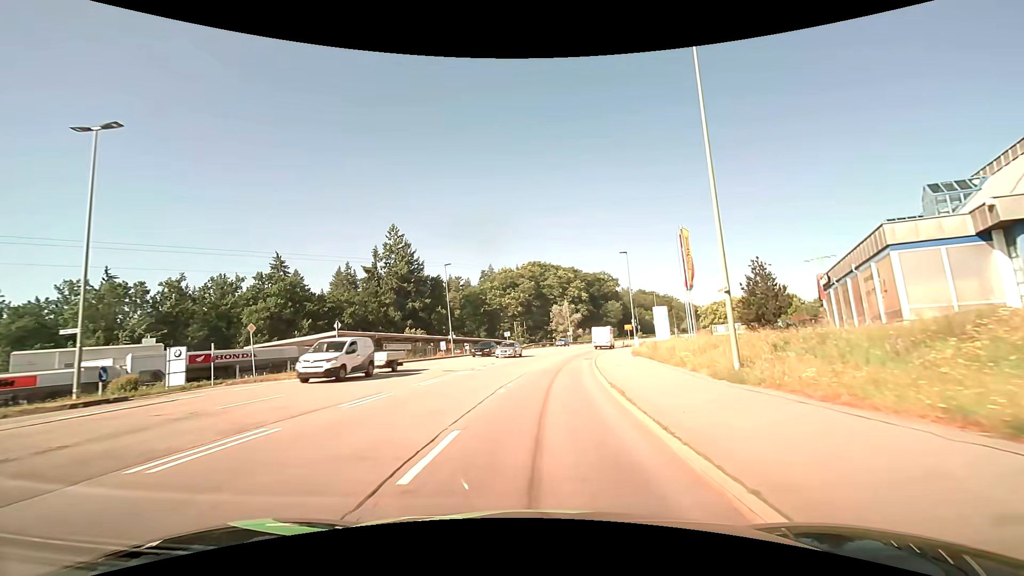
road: secondary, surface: asphalt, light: Day
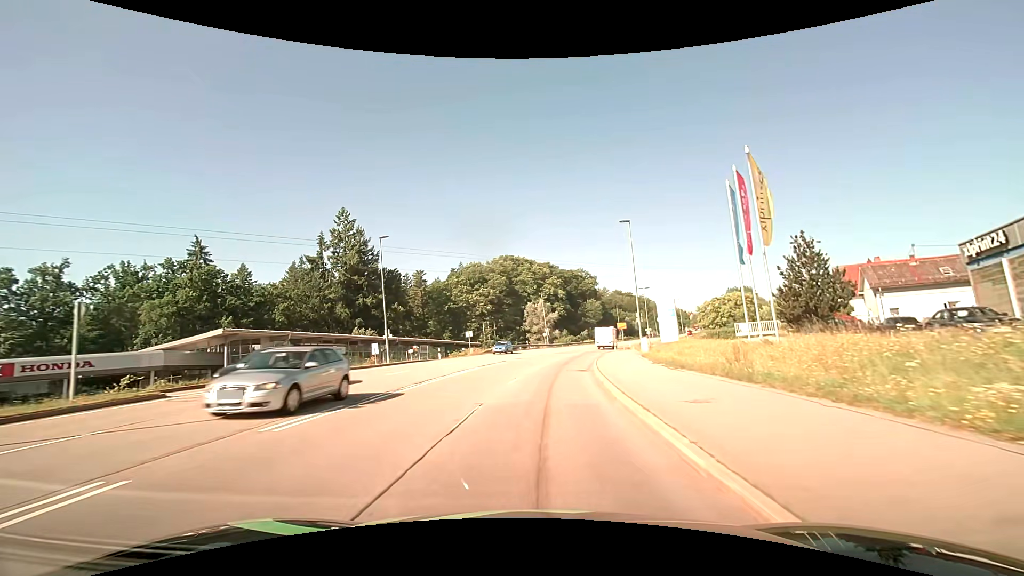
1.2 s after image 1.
(+0.4, +14.9) m; +3°
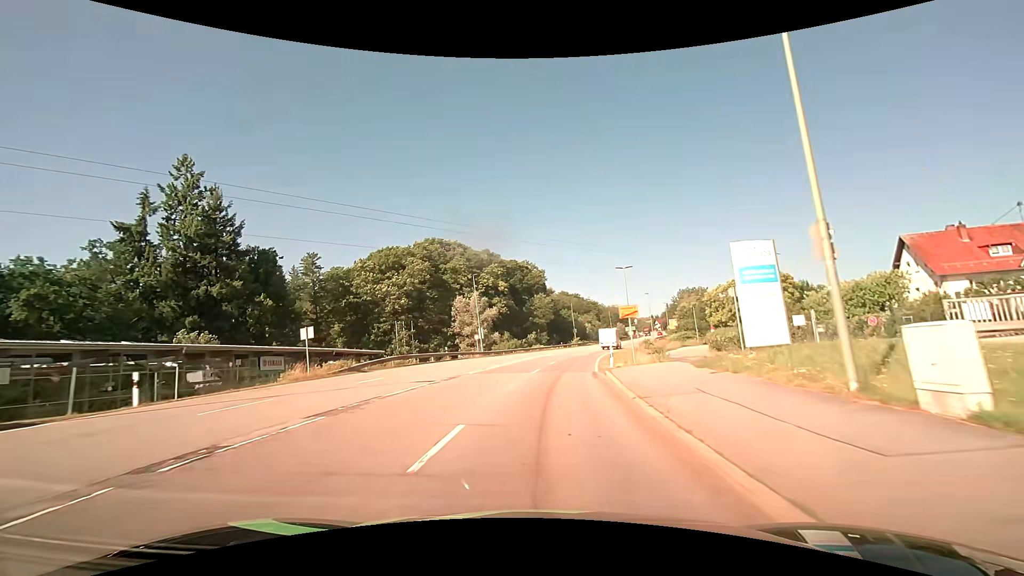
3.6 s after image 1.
(+1.7, +29.2) m; +7°
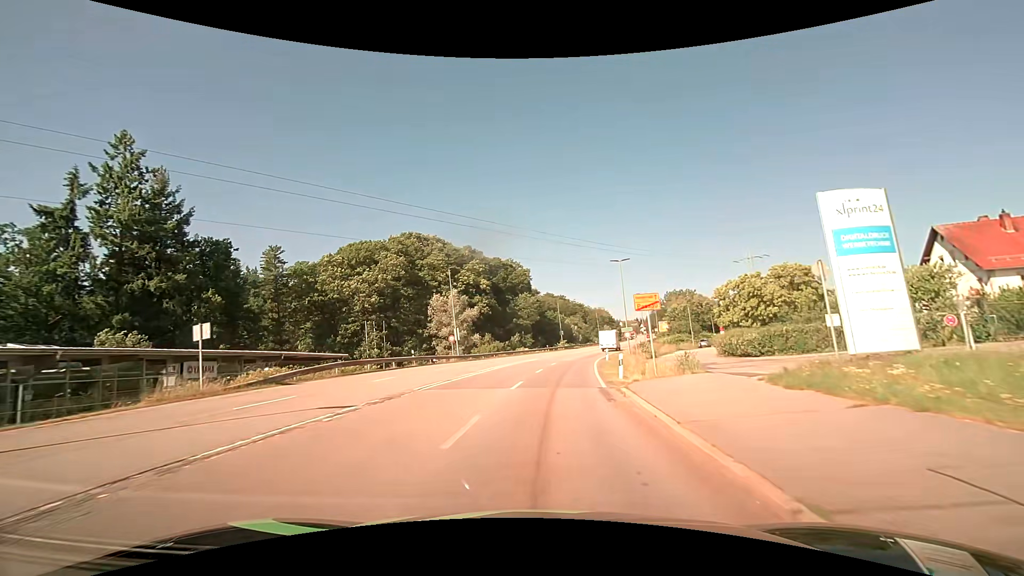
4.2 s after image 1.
(+0.1, +7.2) m; +2°
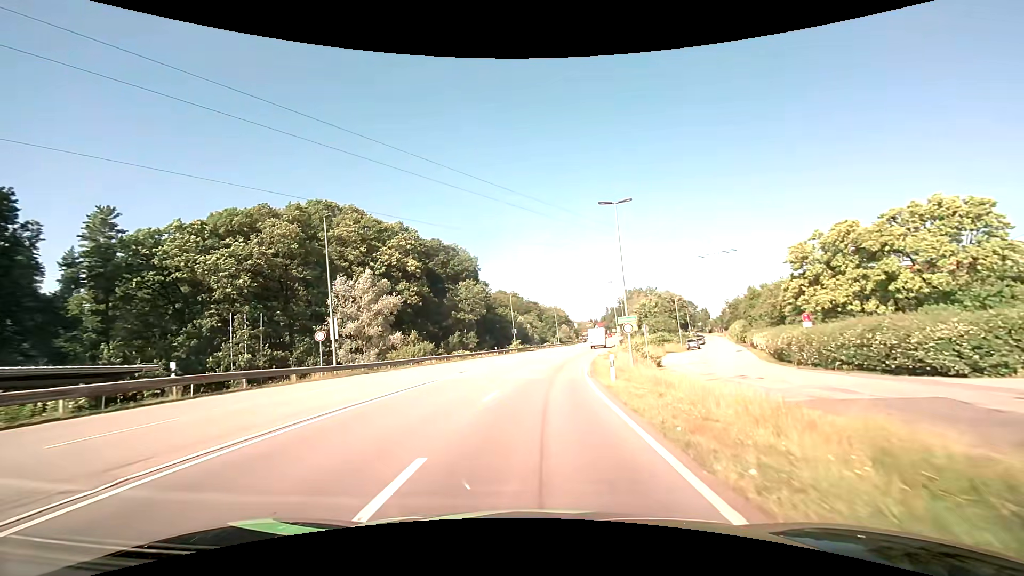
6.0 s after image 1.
(+1.2, +21.7) m; +6°
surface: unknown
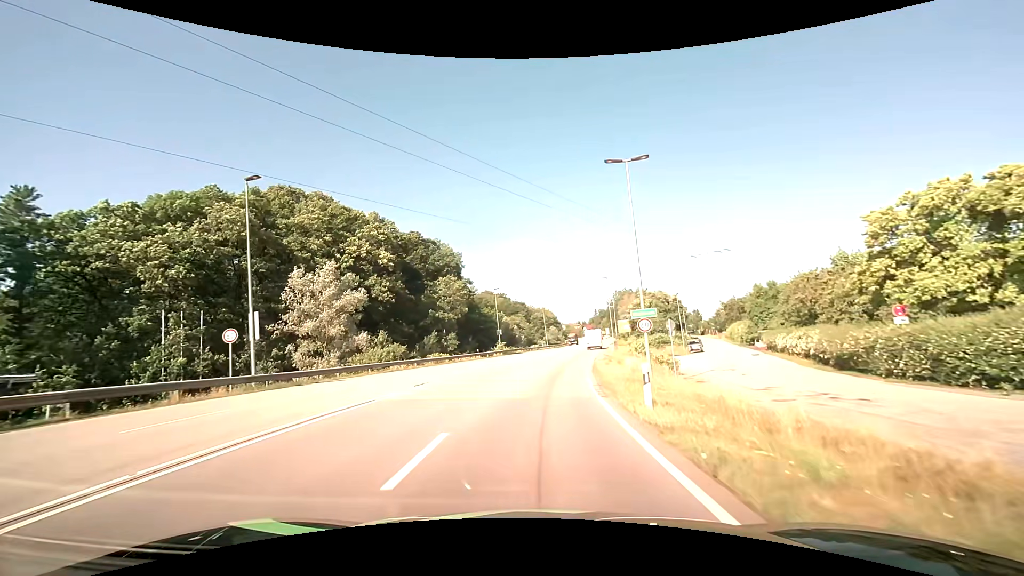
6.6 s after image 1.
(+0.1, +7.3) m; +1°
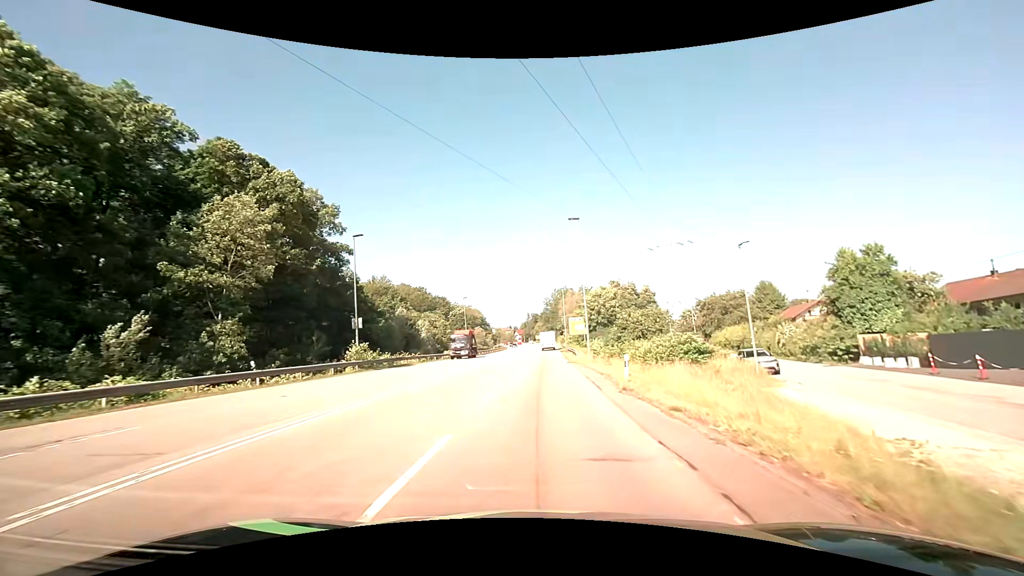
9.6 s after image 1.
(+2.5, +37.3) m; +8°
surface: asphalt
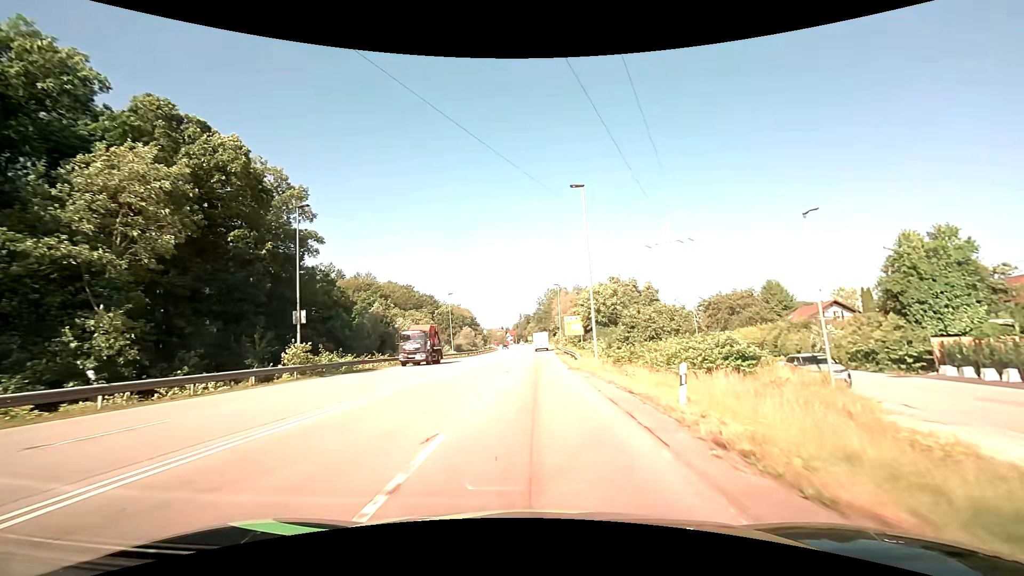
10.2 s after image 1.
(+0.1, +7.9) m; +1°
(0, +10) (0, +20) (0, +30) (+1, +40) (+1, +50) (+1, +60) (+1, +70) (+2, +80) (+2, +90) (+2, +100) m
